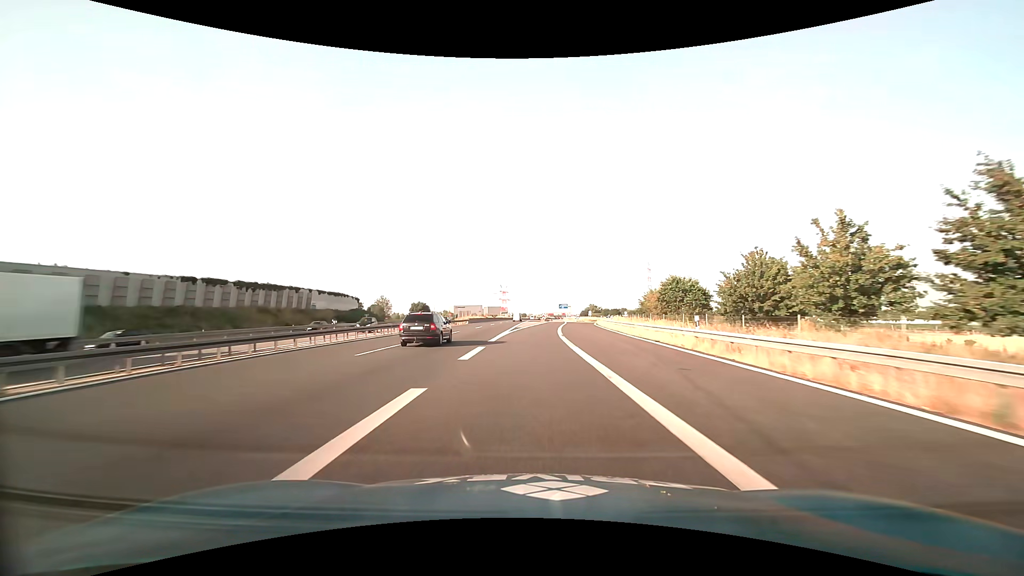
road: motorway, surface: asphalt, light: Day
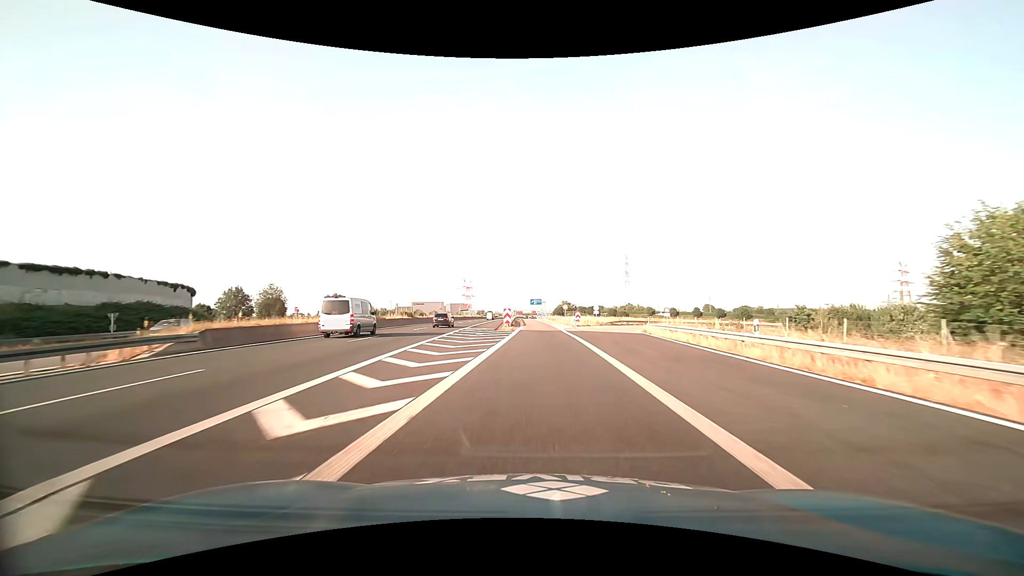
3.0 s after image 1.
(+1.5, +63.6) m; +4°
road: motorway_link
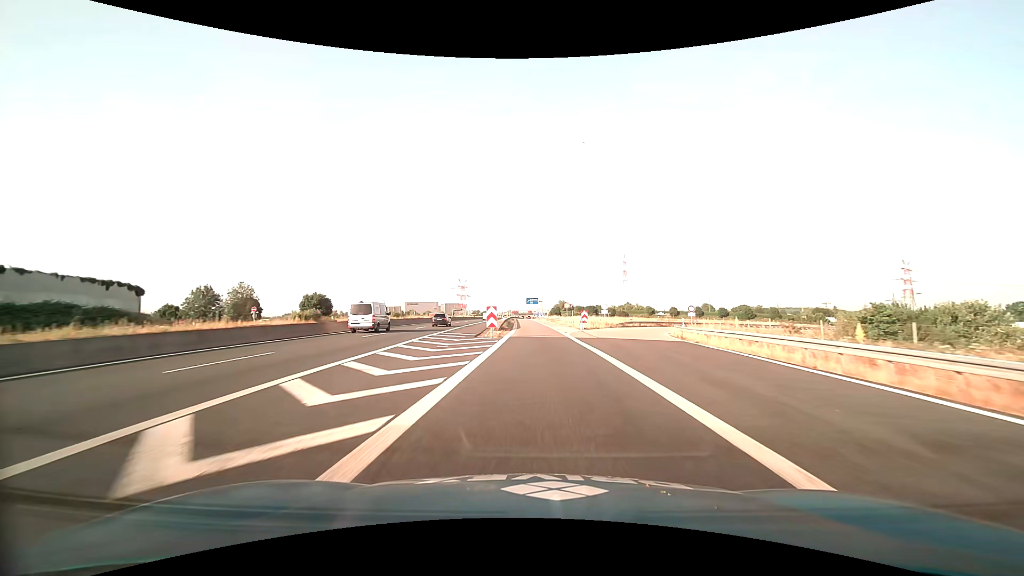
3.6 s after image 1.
(+0.1, +12.1) m; +1°
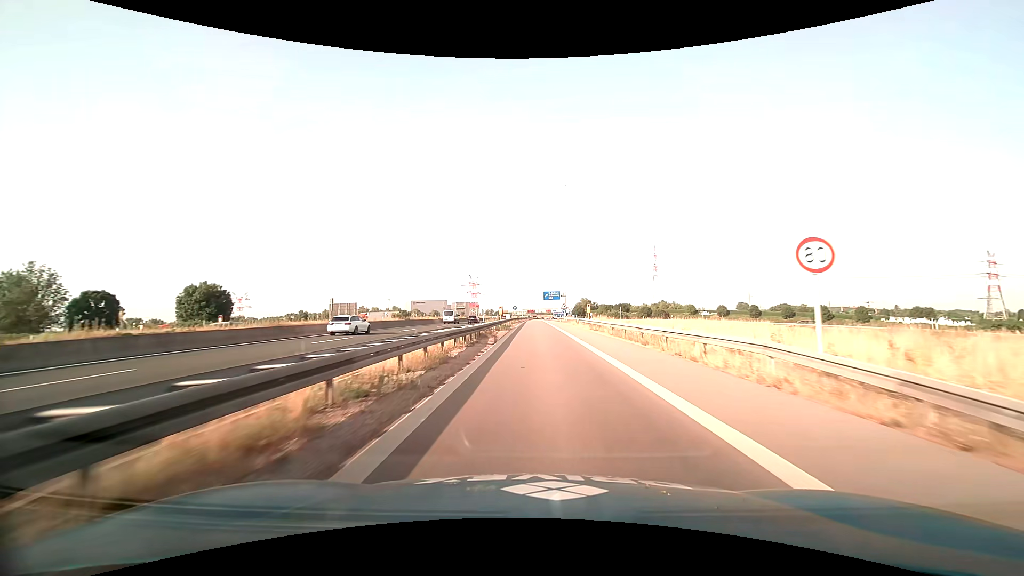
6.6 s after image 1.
(-0.3, +58.4) m; -2°
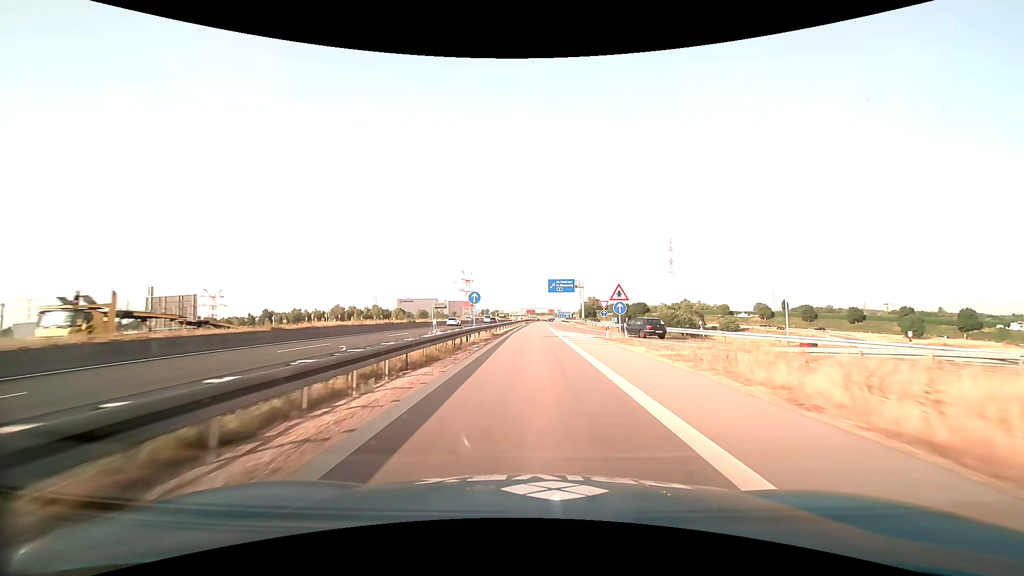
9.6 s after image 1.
(+0.1, +56.4) m; 0°
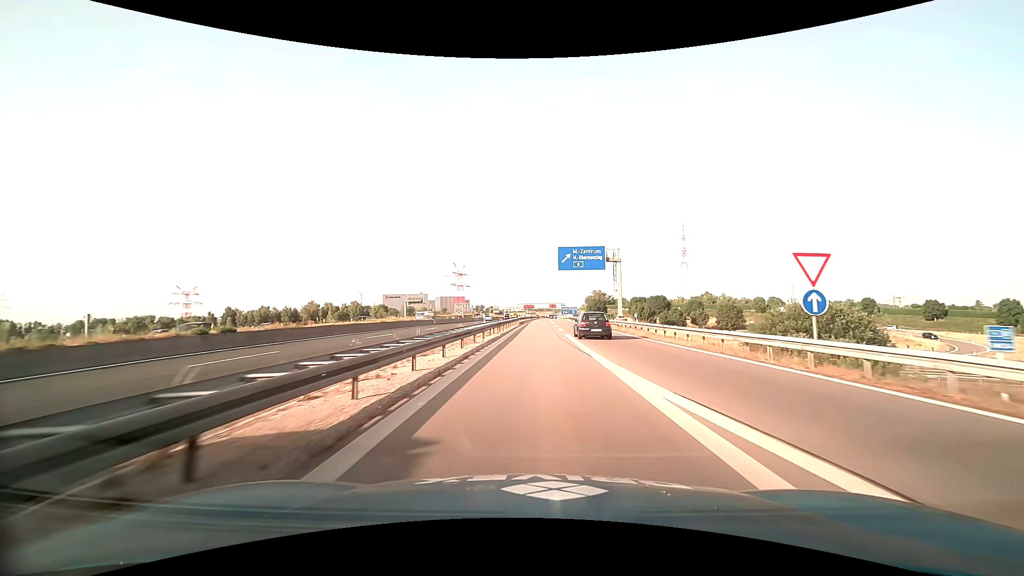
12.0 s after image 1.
(-0.1, +42.5) m; 0°
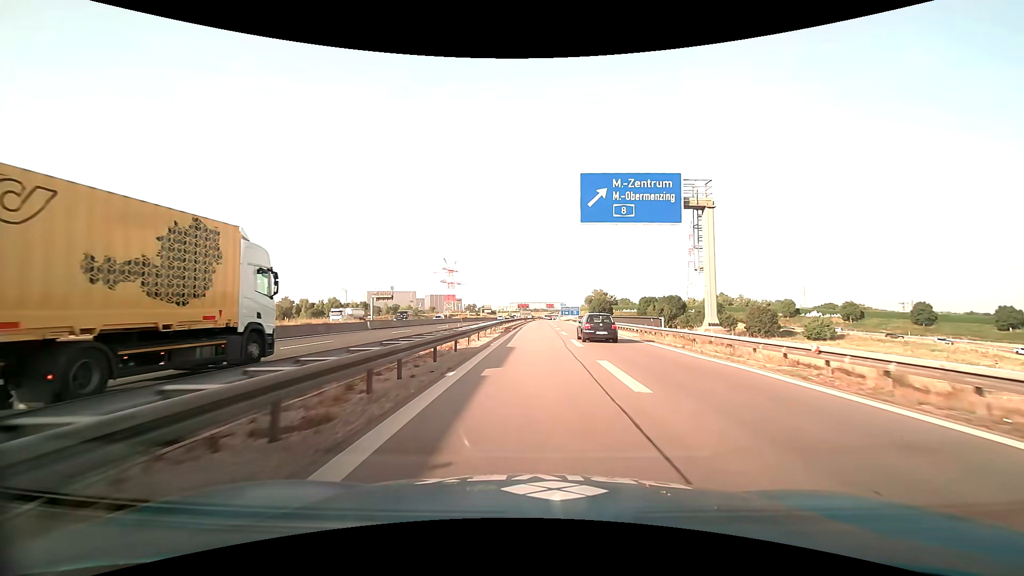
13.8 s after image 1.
(+0.1, +29.4) m; 0°
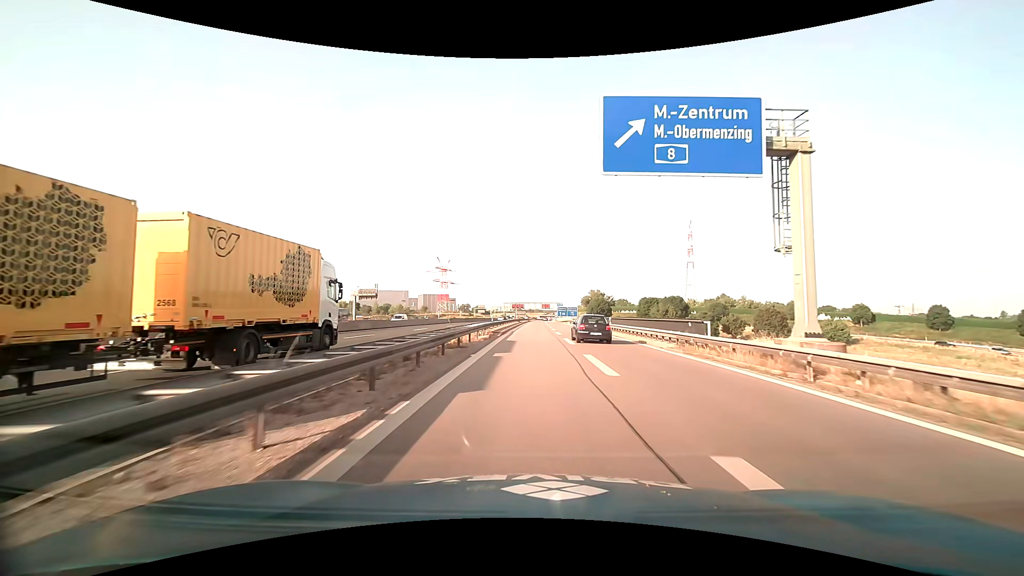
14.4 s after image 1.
(0.0, +9.5) m; 0°
(0, +10) (0, +20) (+1, +30) (+1, +40) (+1, +50) (+2, +60) (+2, +70) (+3, +80) (+4, +90) (+4, +100) m
